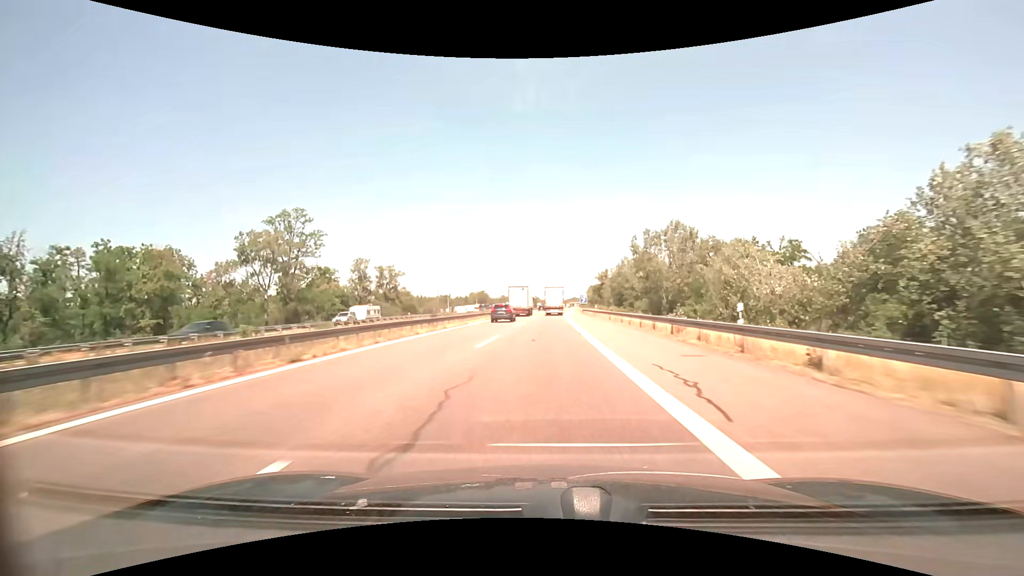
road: motorway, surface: asphalt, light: Day
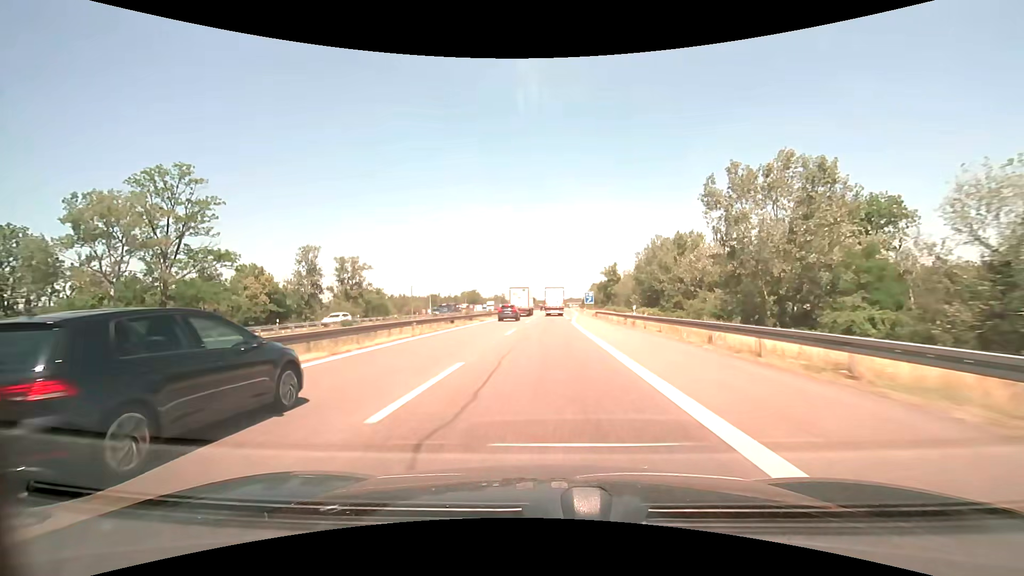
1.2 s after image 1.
(+0.1, +28.6) m; +1°
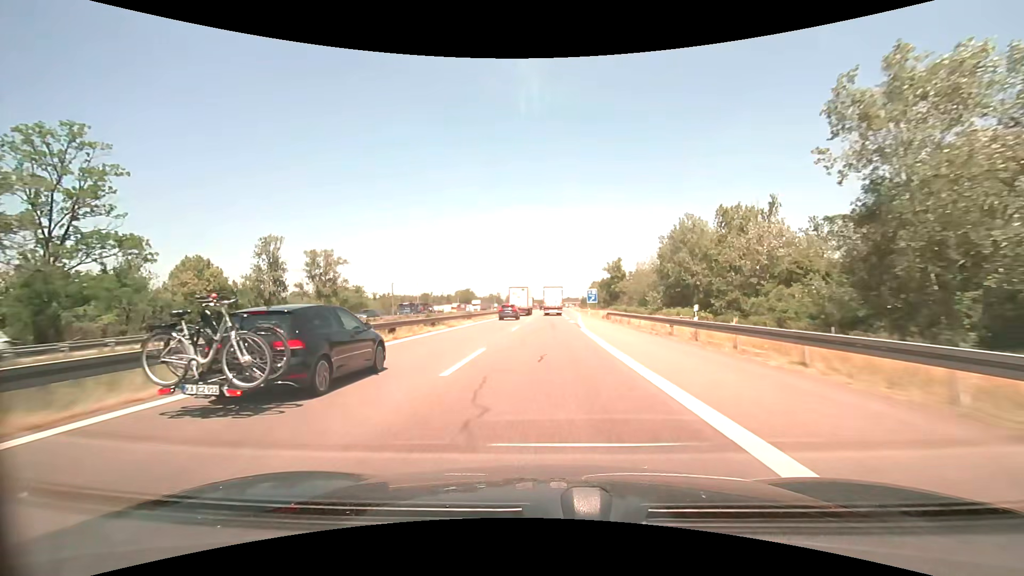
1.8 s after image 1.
(0.0, +14.3) m; 0°
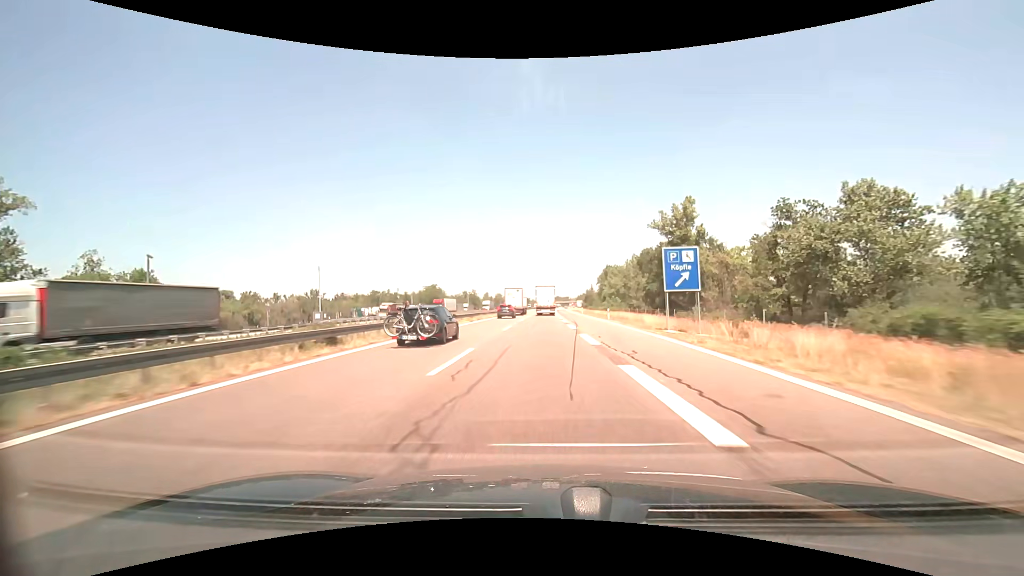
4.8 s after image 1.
(+1.0, +71.7) m; +1°
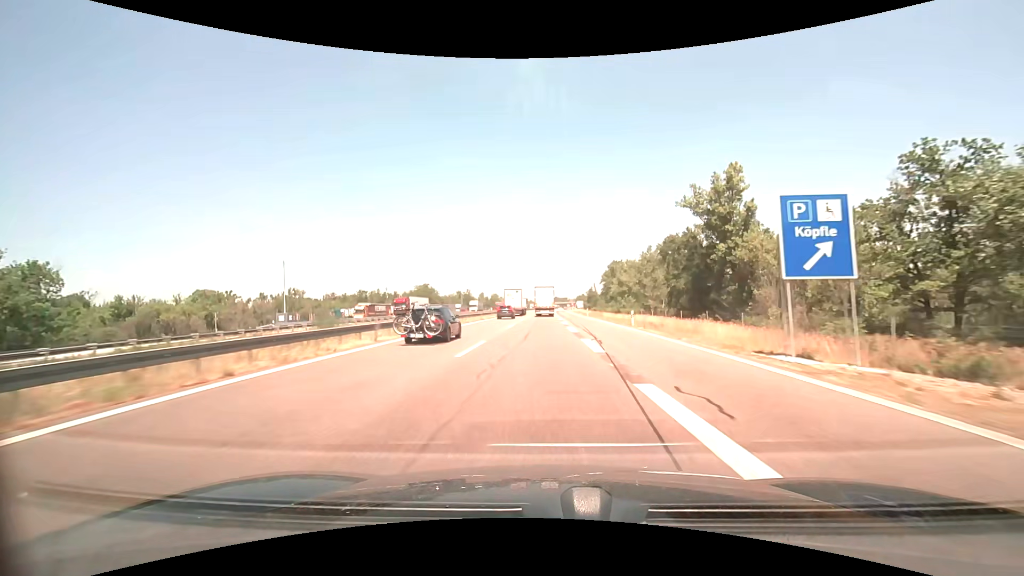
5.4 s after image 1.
(0.0, +14.4) m; 0°
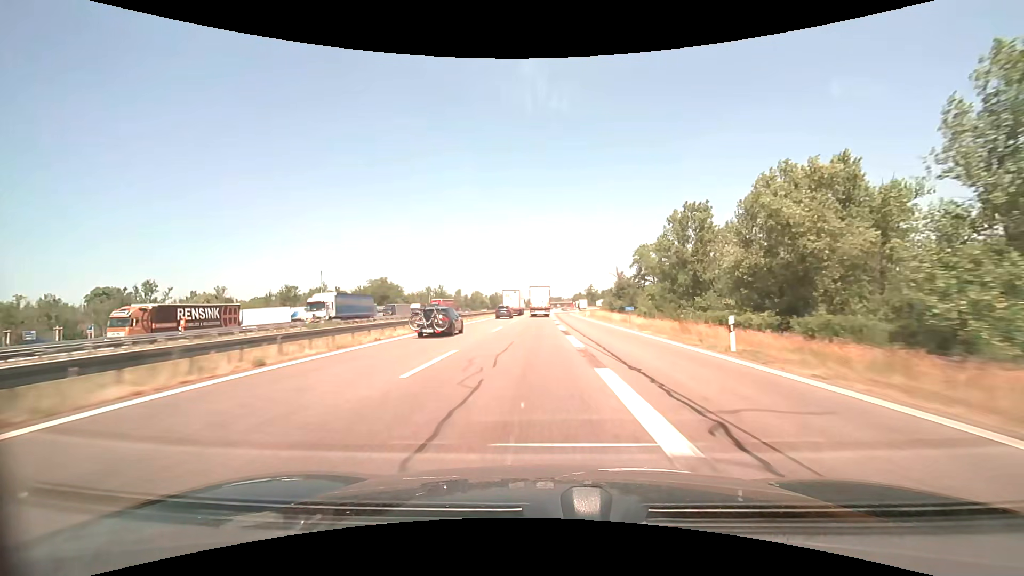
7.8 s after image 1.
(+0.4, +57.8) m; +1°
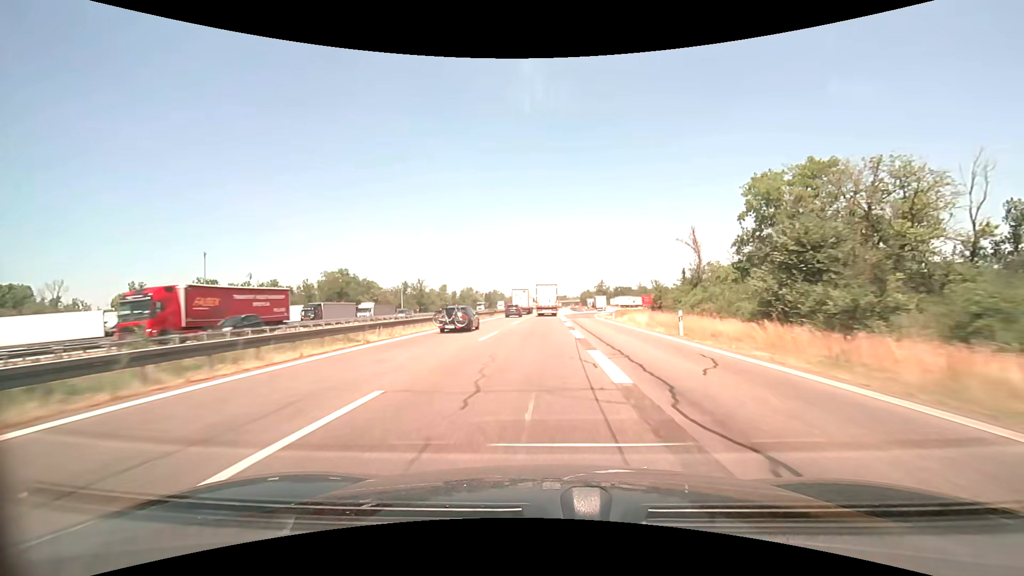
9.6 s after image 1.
(-0.2, +43.8) m; 0°
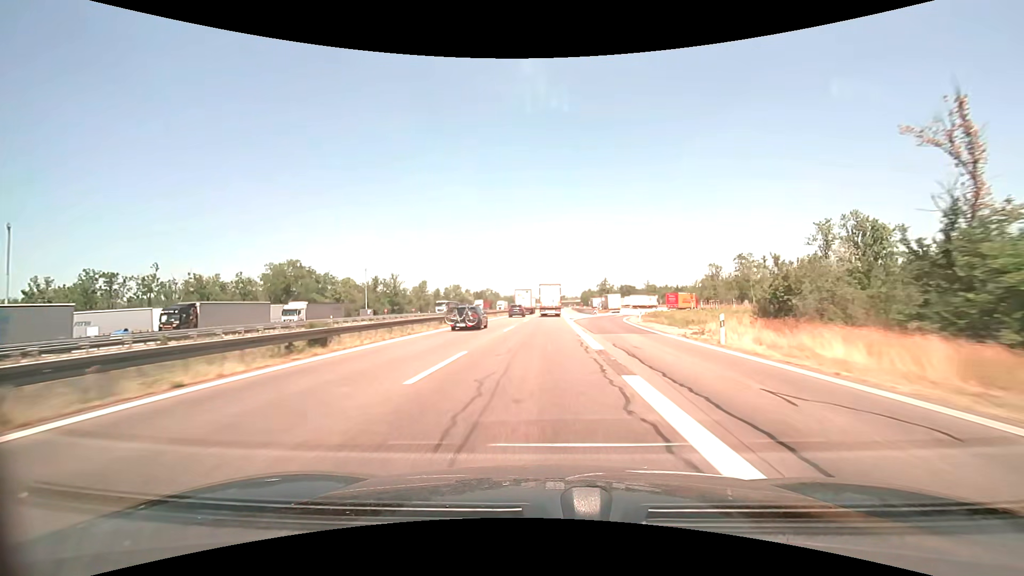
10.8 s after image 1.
(0.0, +29.2) m; 0°
(0, +10) (0, +20) (0, +30) (0, +40) (0, +50) (+1, +60) (+1, +70) (+1, +80) (+1, +90) (+2, +100) m
